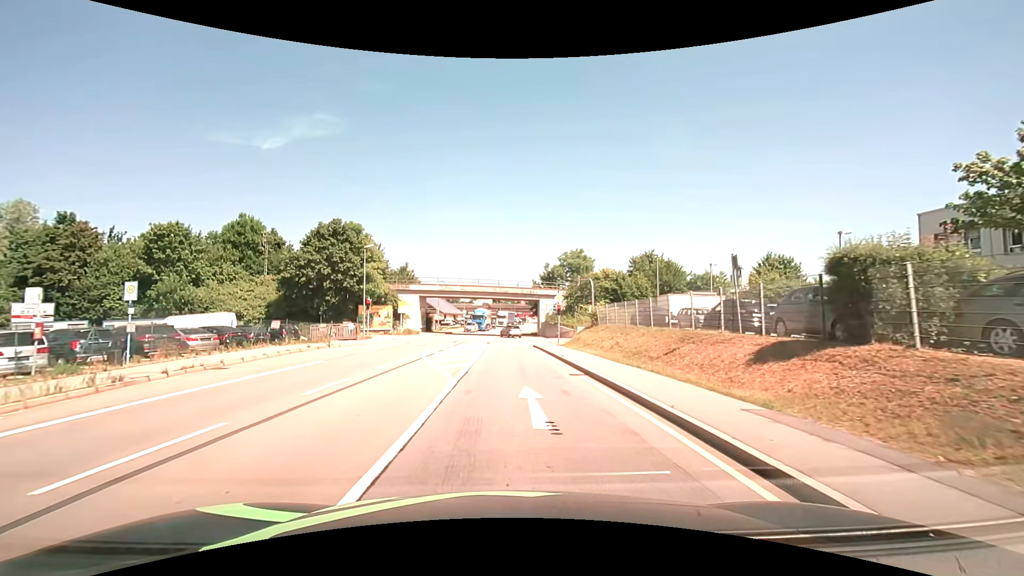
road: primary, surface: asphalt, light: Day
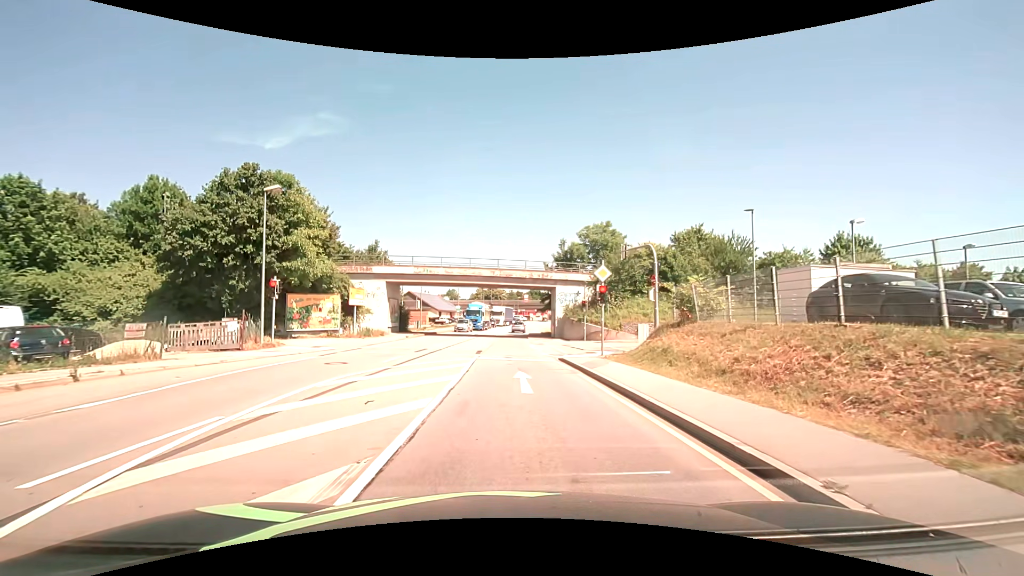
(-0.1, +17.9) m; 0°
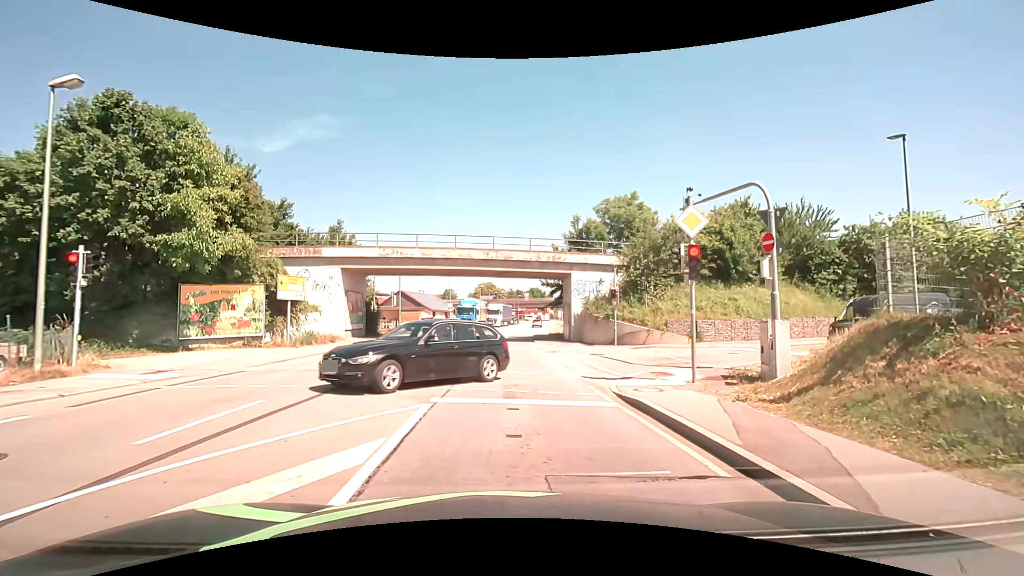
(-0.1, +11.3) m; 0°
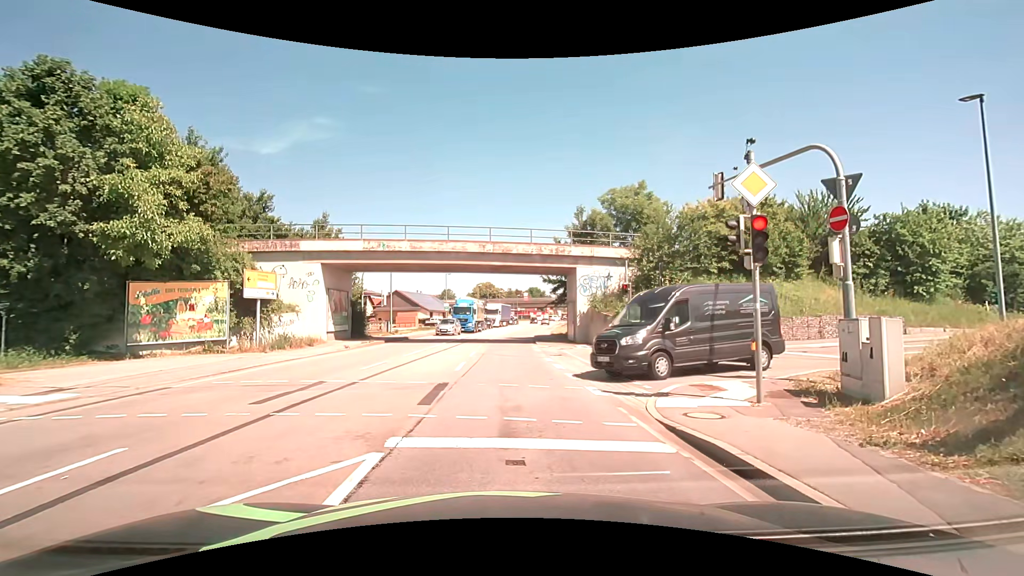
(0.0, +3.0) m; +1°
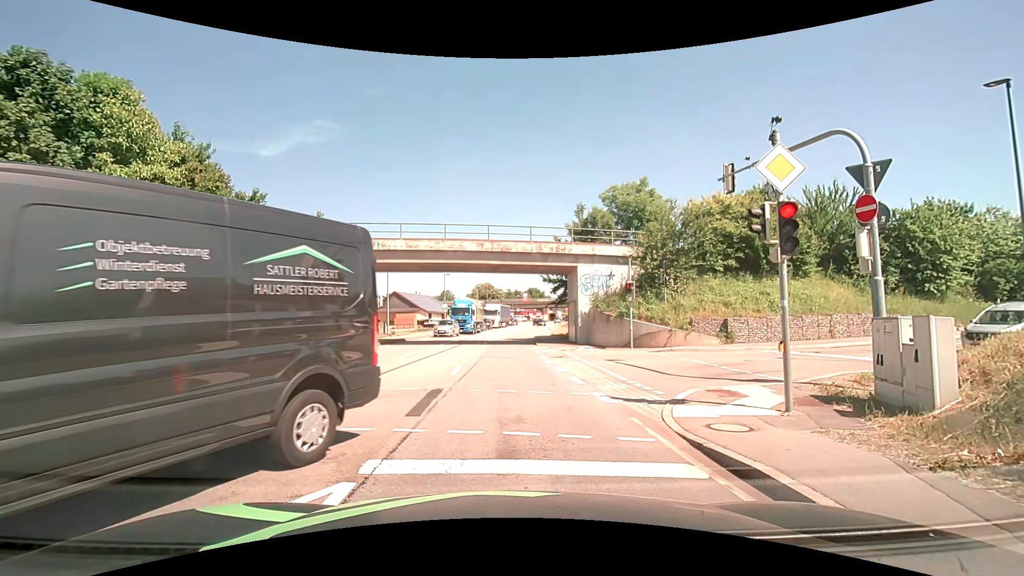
(0.0, +0.9) m; 0°
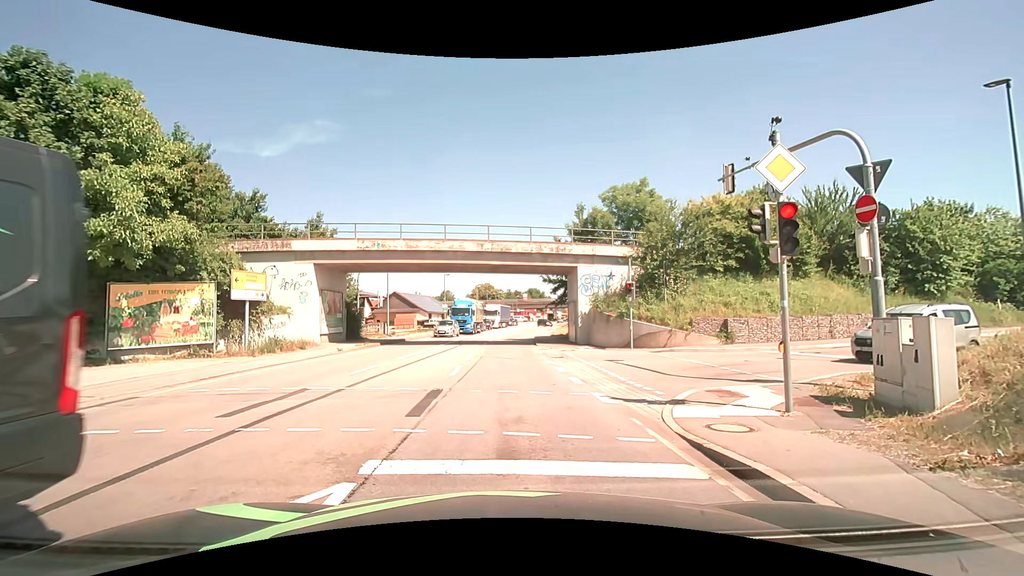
(0.0, 0.0) m; 0°
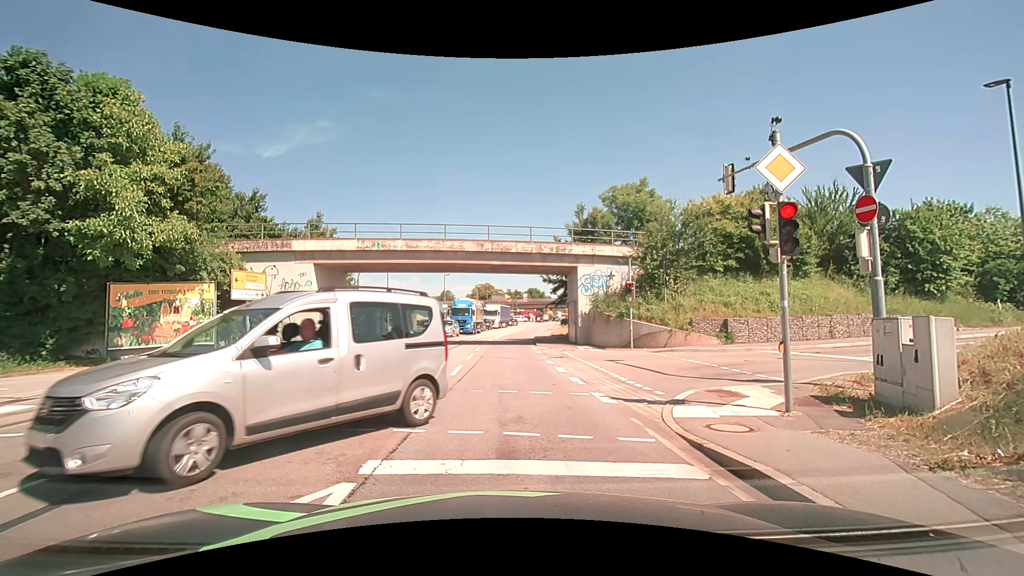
(0.0, 0.0) m; 0°
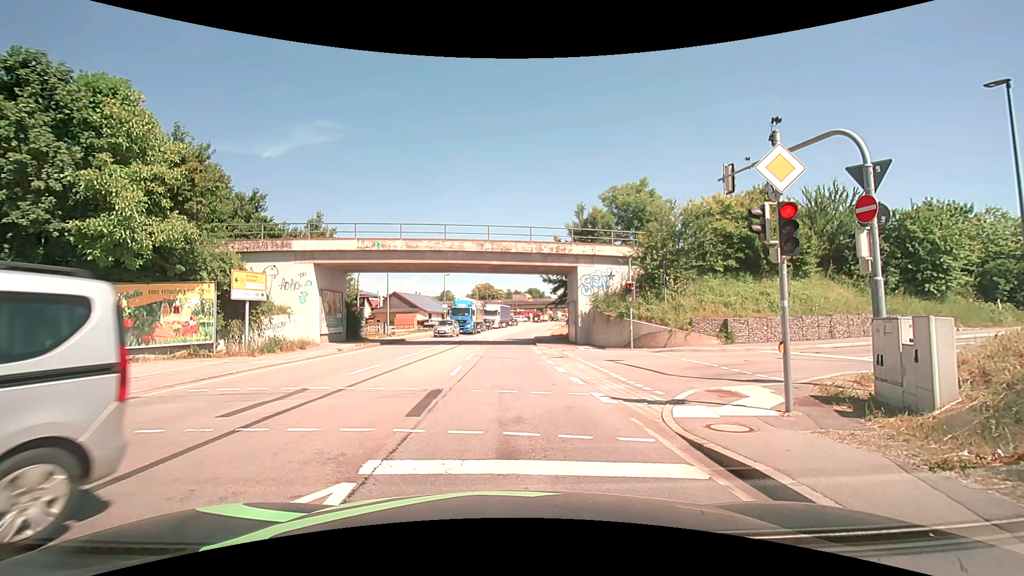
(0.0, 0.0) m; 0°
